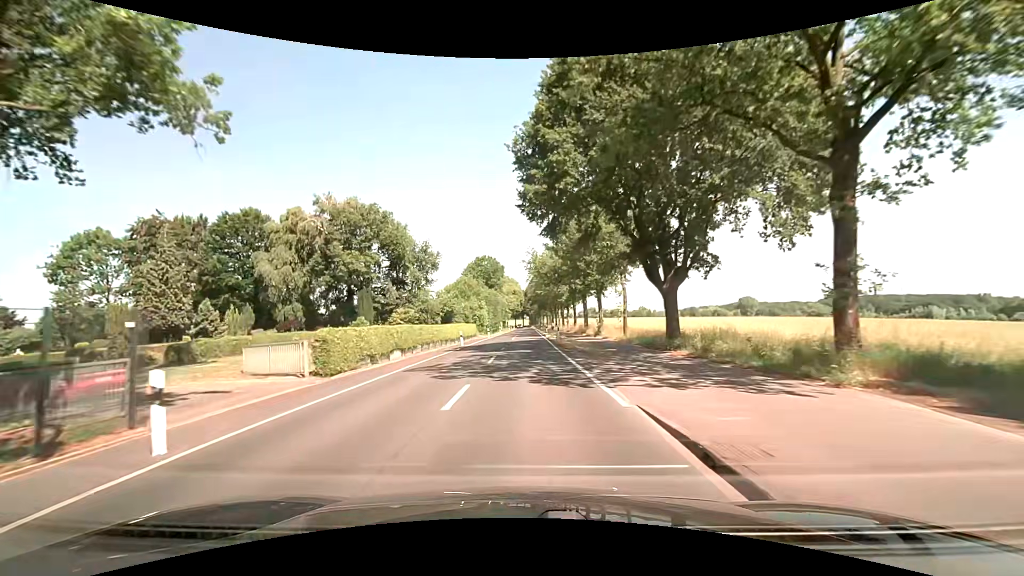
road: secondary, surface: asphalt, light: Day
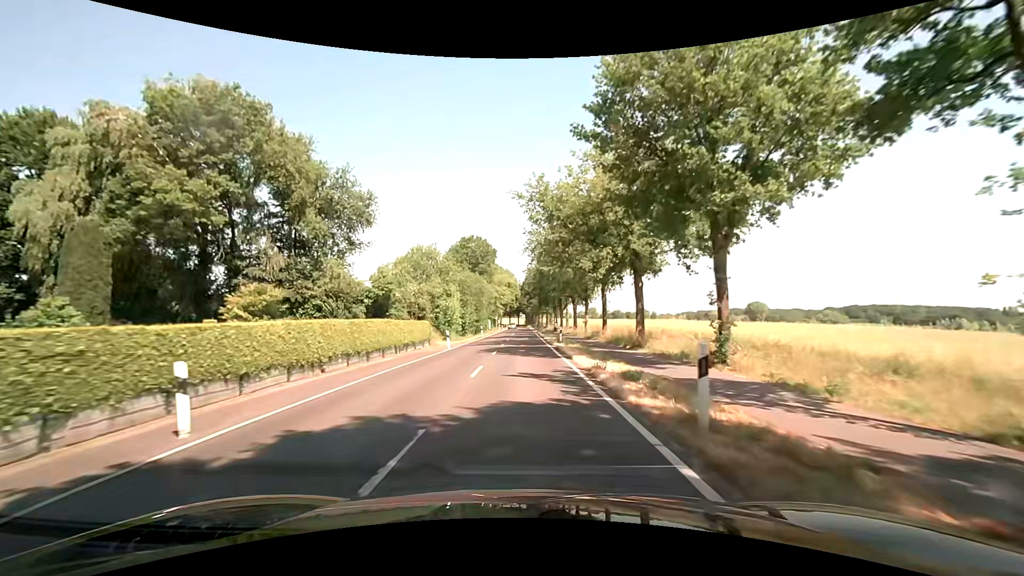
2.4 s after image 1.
(-0.2, +30.6) m; 0°
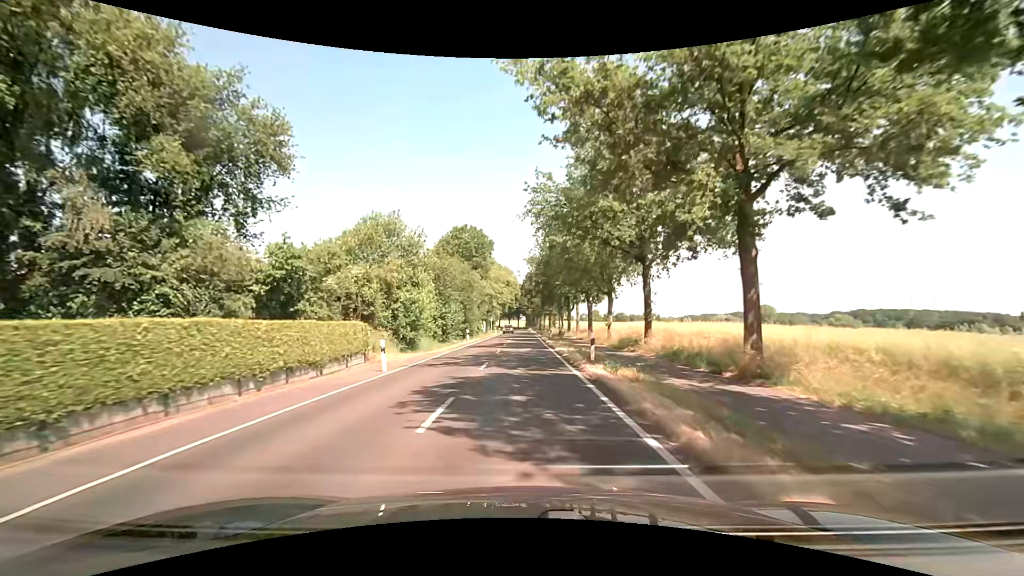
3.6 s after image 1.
(+0.1, +15.2) m; 0°
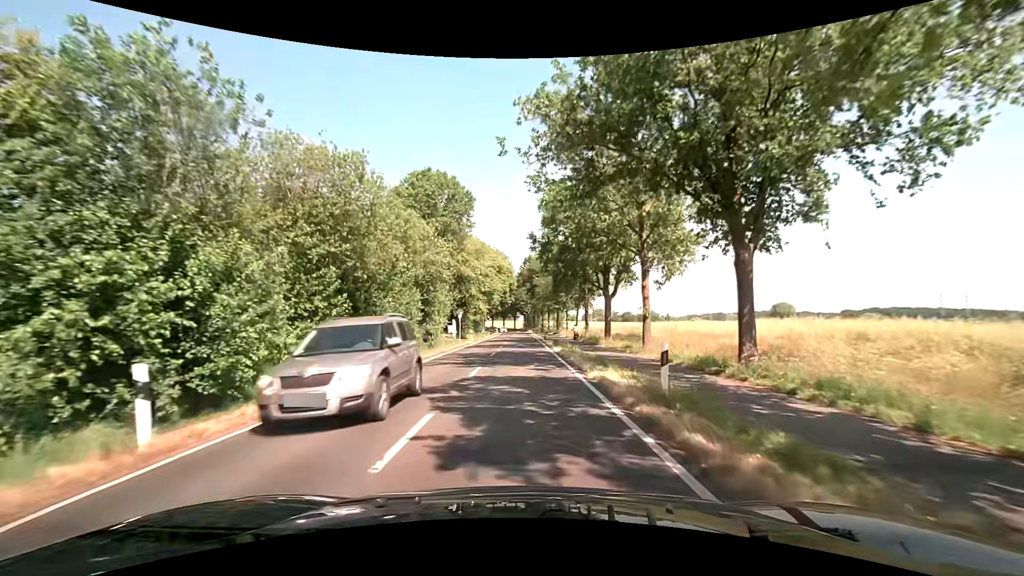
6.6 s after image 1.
(+0.2, +37.8) m; +1°
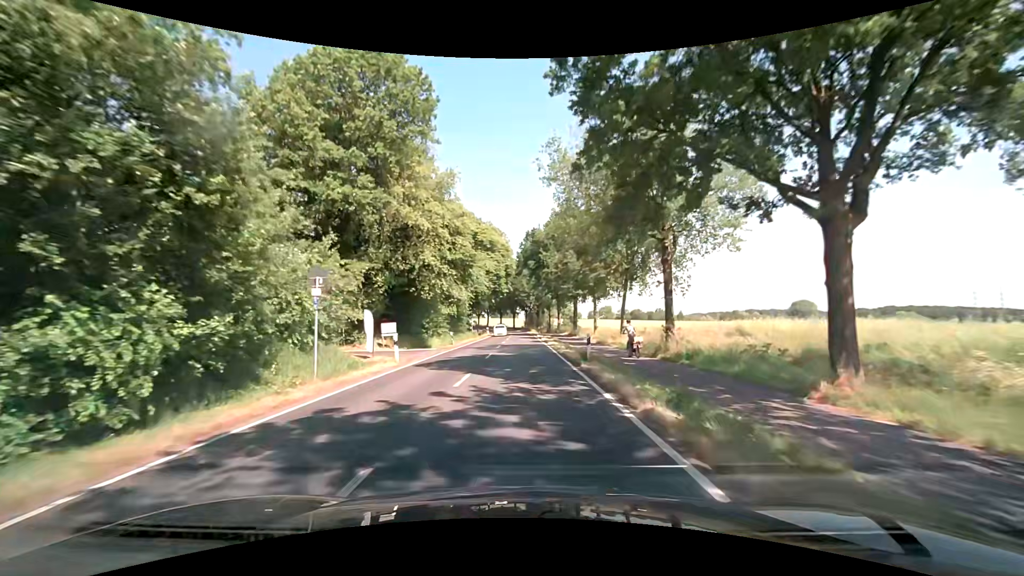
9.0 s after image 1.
(-0.1, +30.1) m; 0°
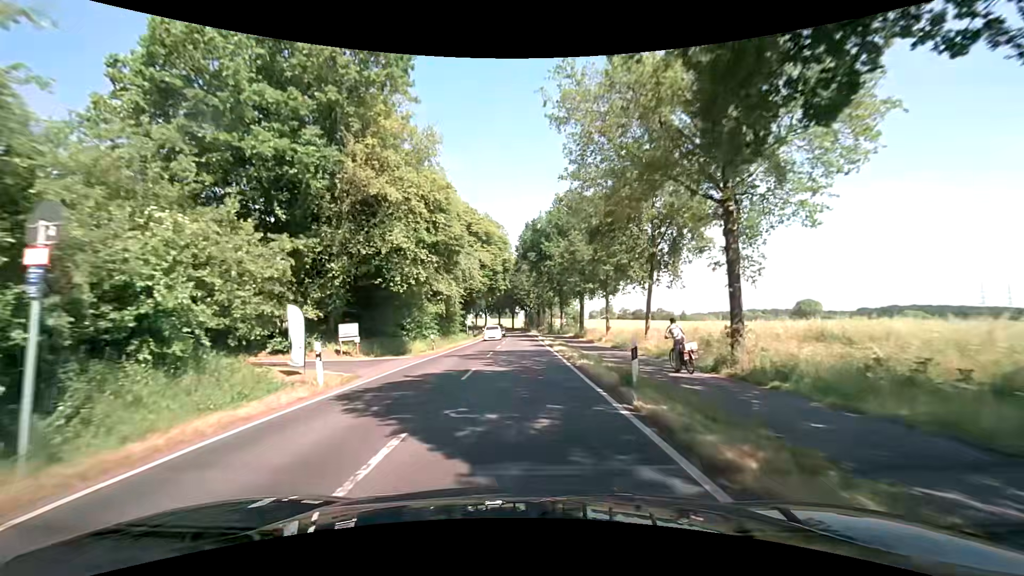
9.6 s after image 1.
(-0.1, +7.5) m; -1°
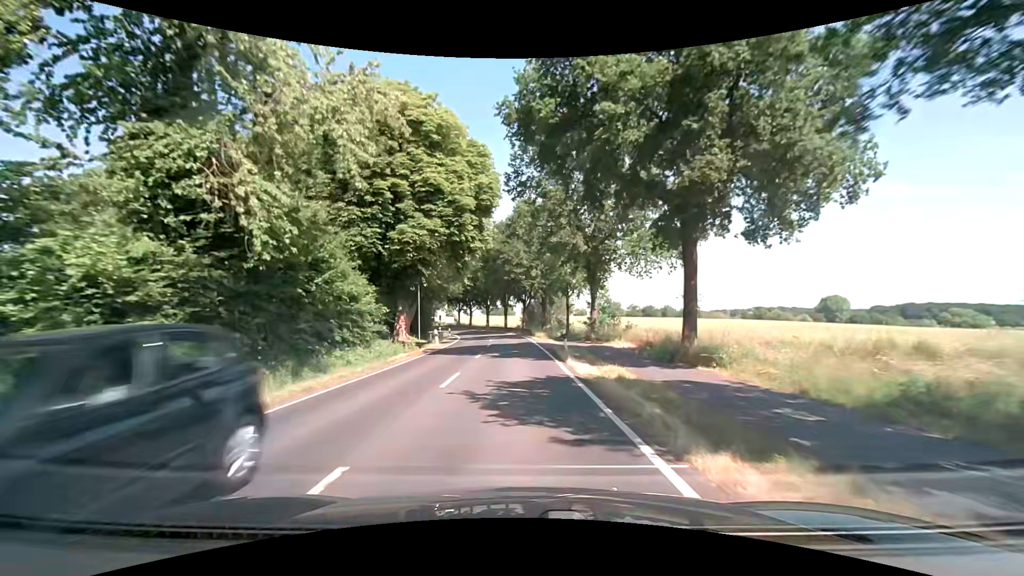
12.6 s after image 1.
(+0.4, +37.6) m; +1°
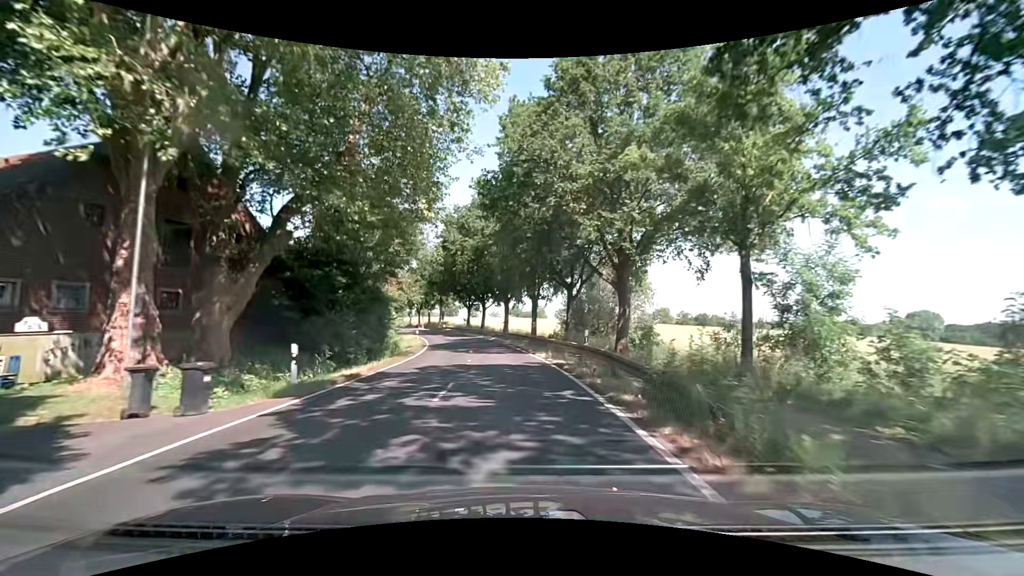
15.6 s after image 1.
(-0.8, +37.7) m; -3°
(0, +10) (-1, +20) (-2, +30) (-3, +40) (-5, +50) (-7, +59) (-10, +69) (-13, +78) (-17, +88) (-20, +97) m
